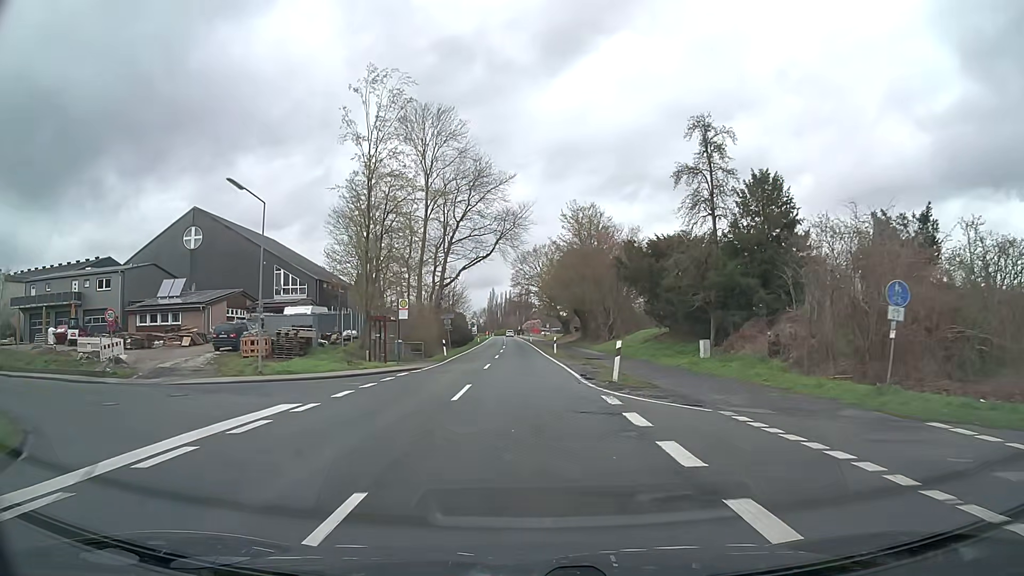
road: secondary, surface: asphalt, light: Day
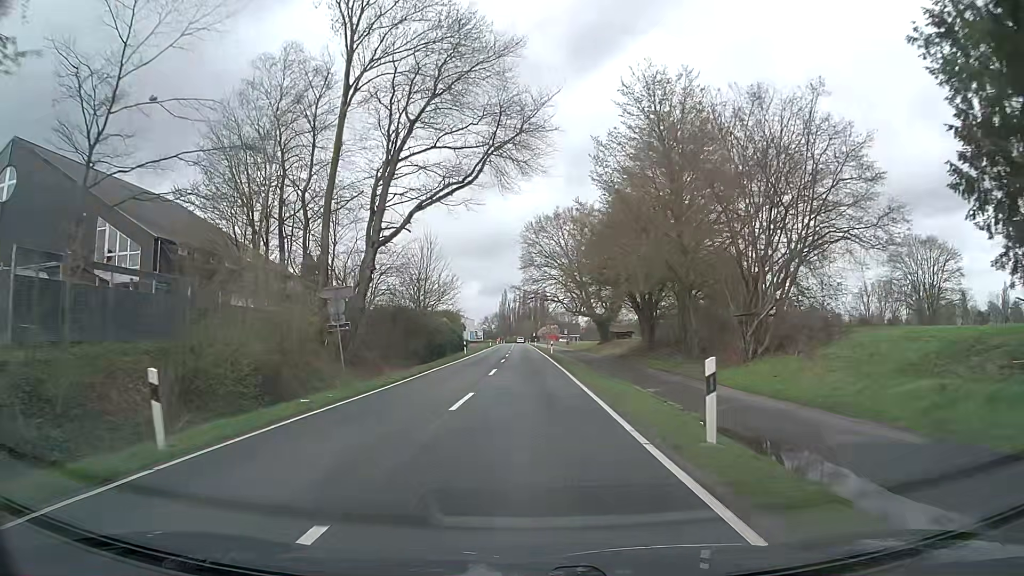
(-0.4, +37.7) m; -2°
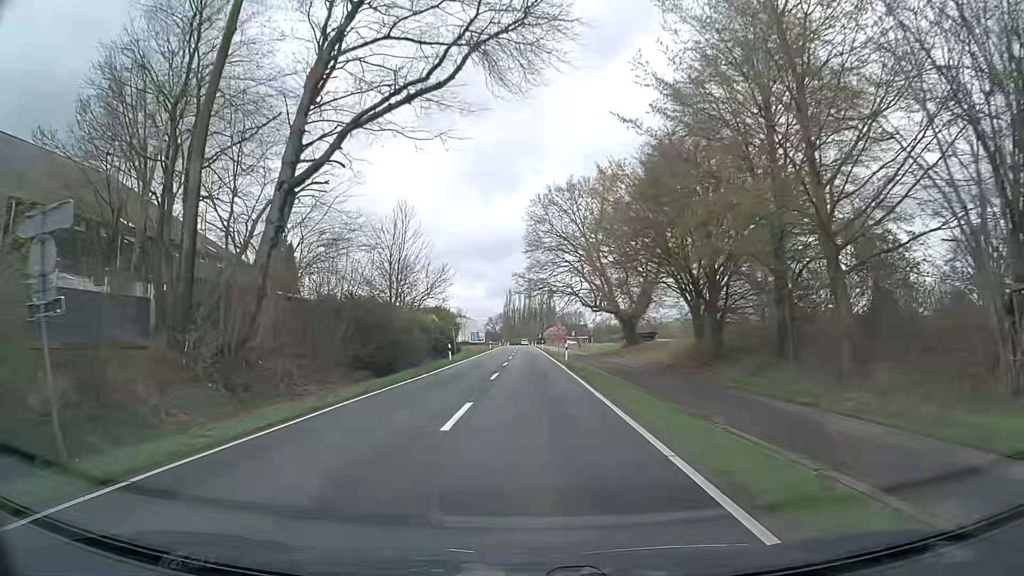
(0.0, +15.0) m; 0°
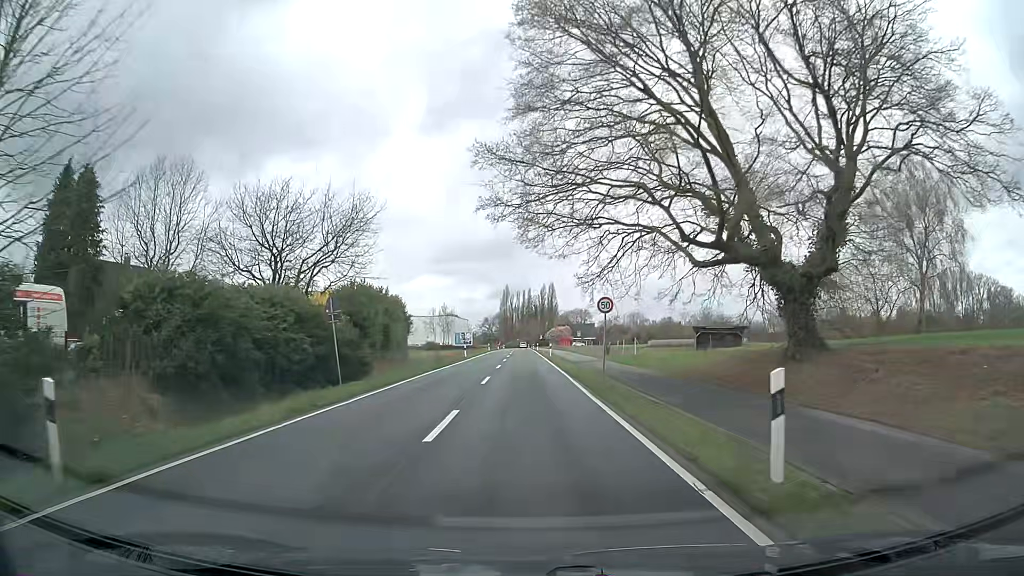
(0.0, +37.4) m; -1°
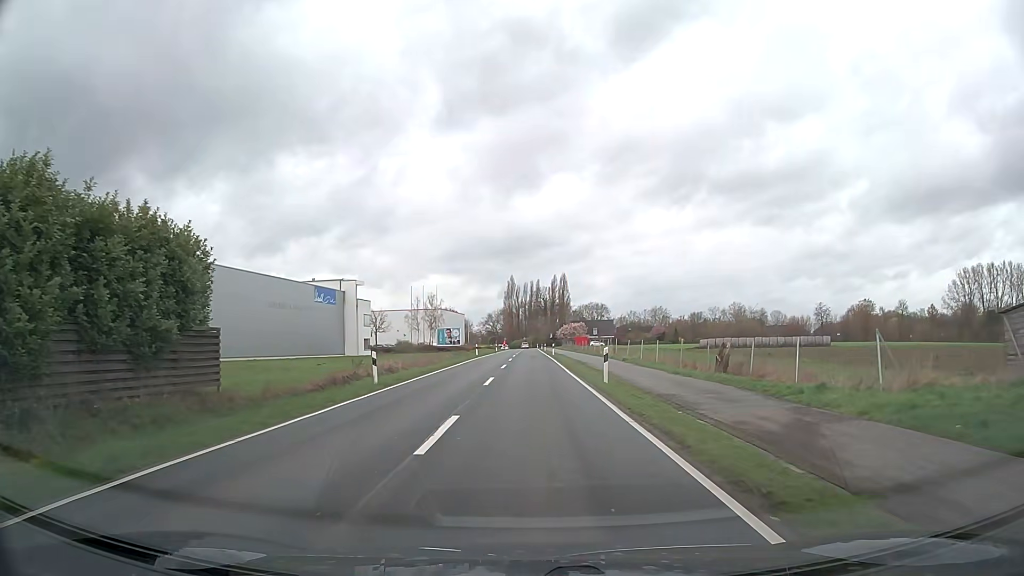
(+0.1, +37.5) m; 0°
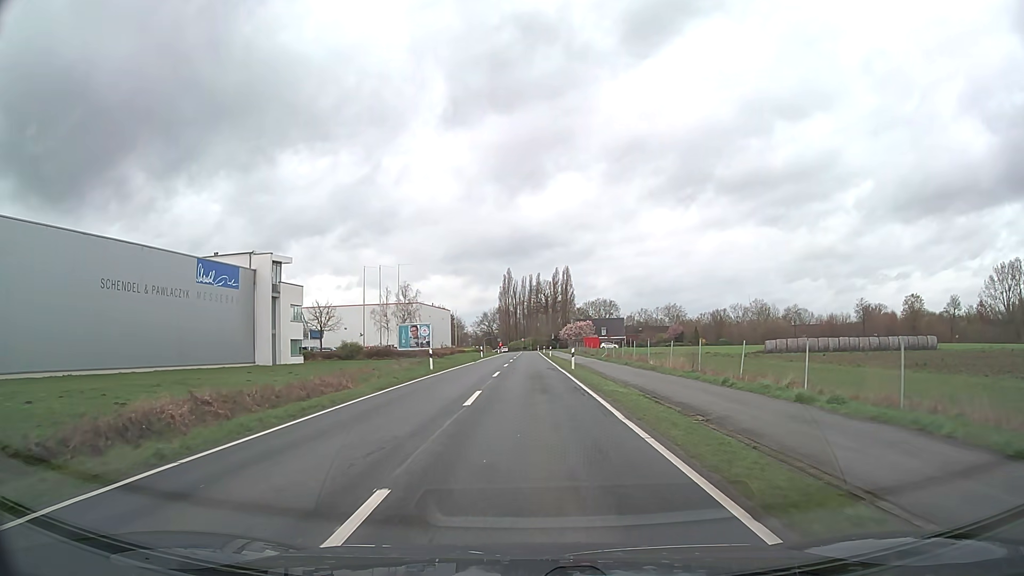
(0.0, +30.2) m; 0°
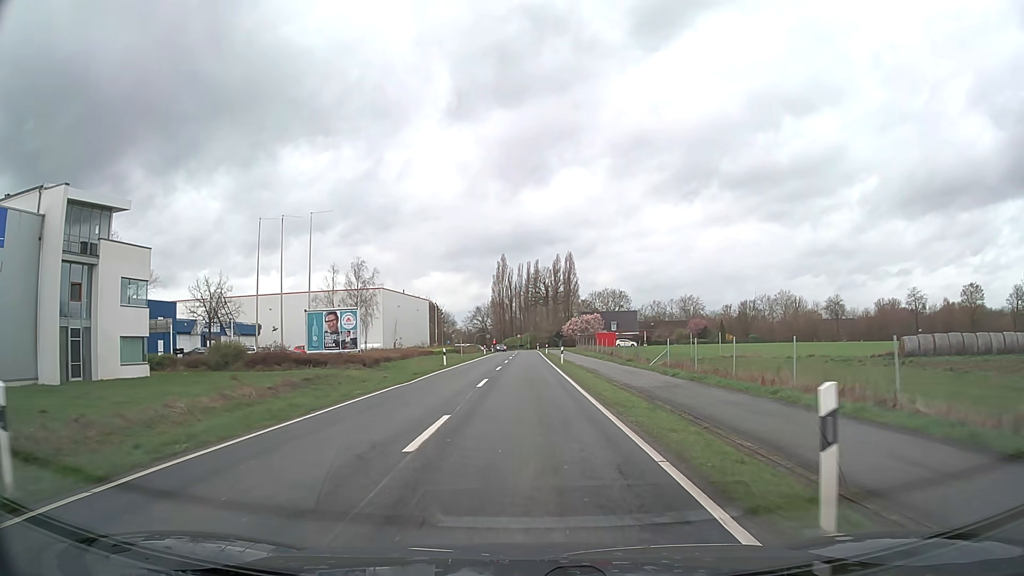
(0.0, +30.2) m; 0°
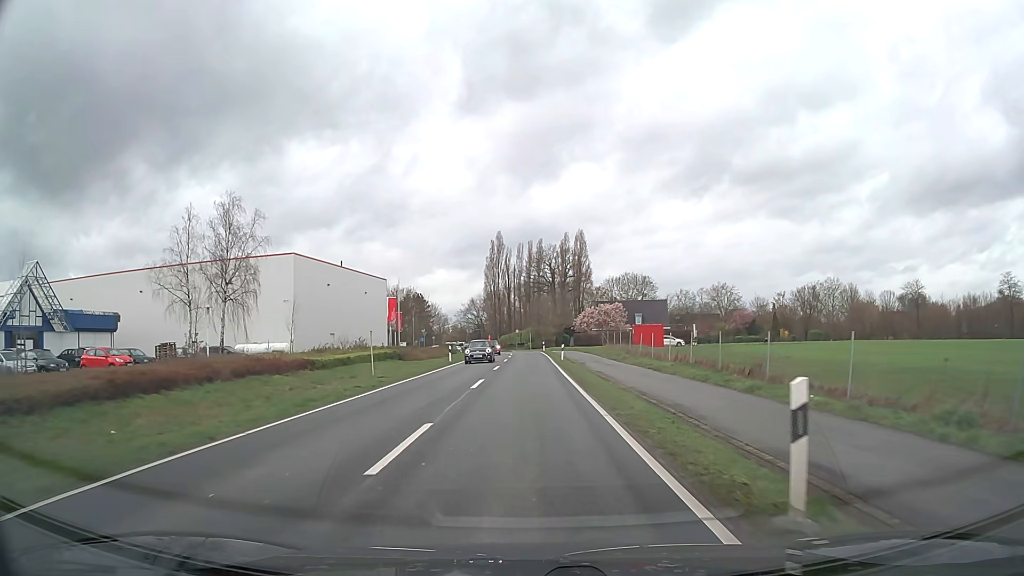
(0.0, +38.1) m; 0°
(0, +10) (0, +20) (0, +30) (0, +40) (0, +50) (0, +60) (0, +70) (-1, +80) (-3, +90) (-5, +99) m
